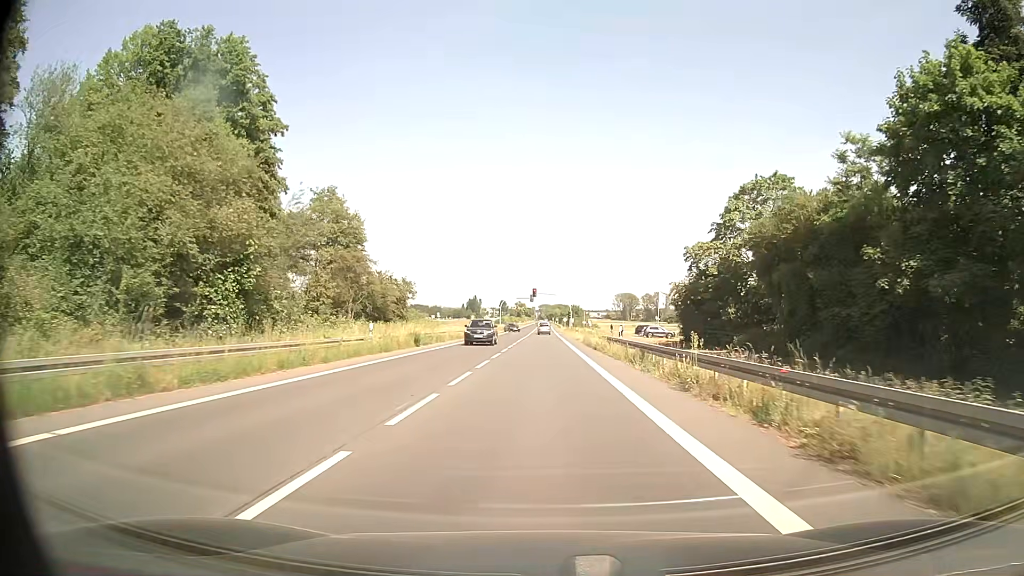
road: secondary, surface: asphalt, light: Day
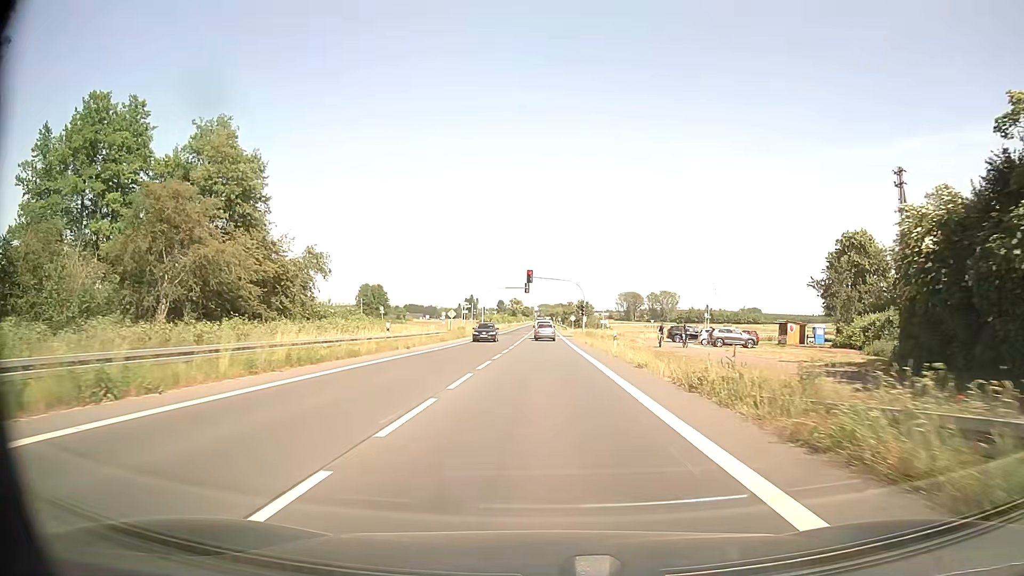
(0.0, +36.7) m; 0°
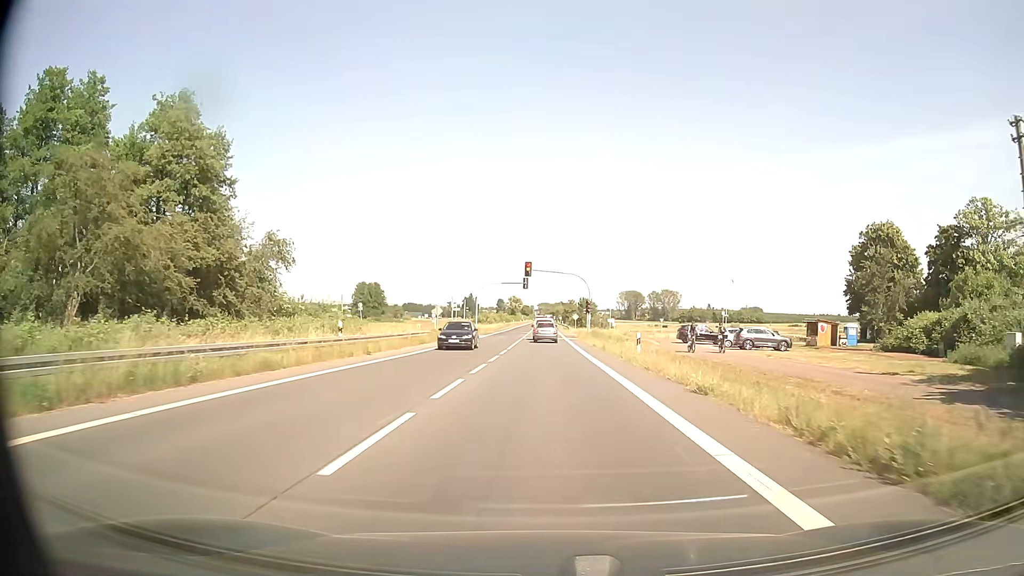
(0.0, +8.0) m; 0°
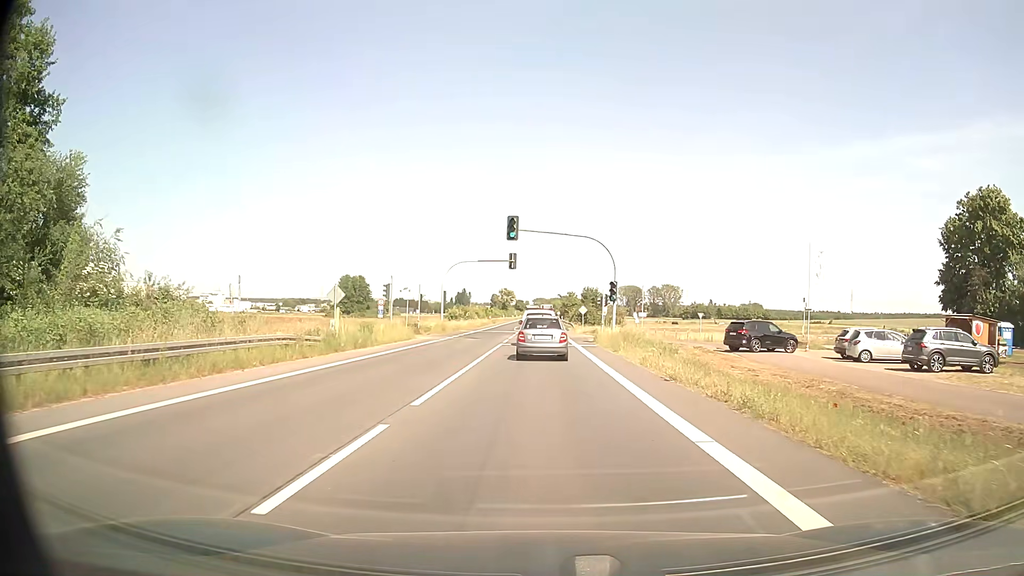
(+0.1, +24.6) m; +1°
(0, +10) (0, +20) (0, +30) (0, +40) (0, +50) (0, +60) (0, +70) (0, +80) (0, +90) (-1, +100) m
